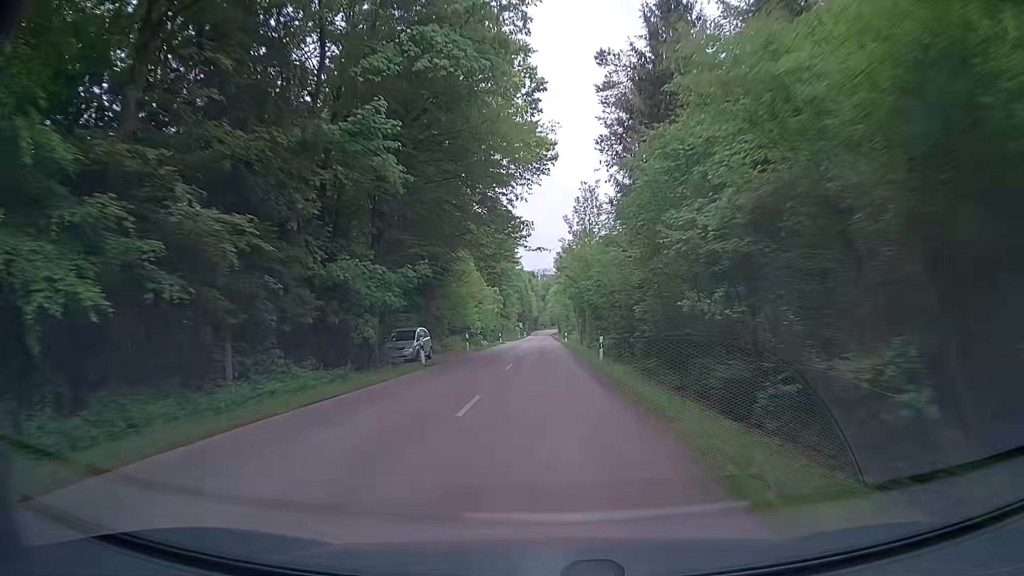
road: tertiary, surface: asphalt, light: Day
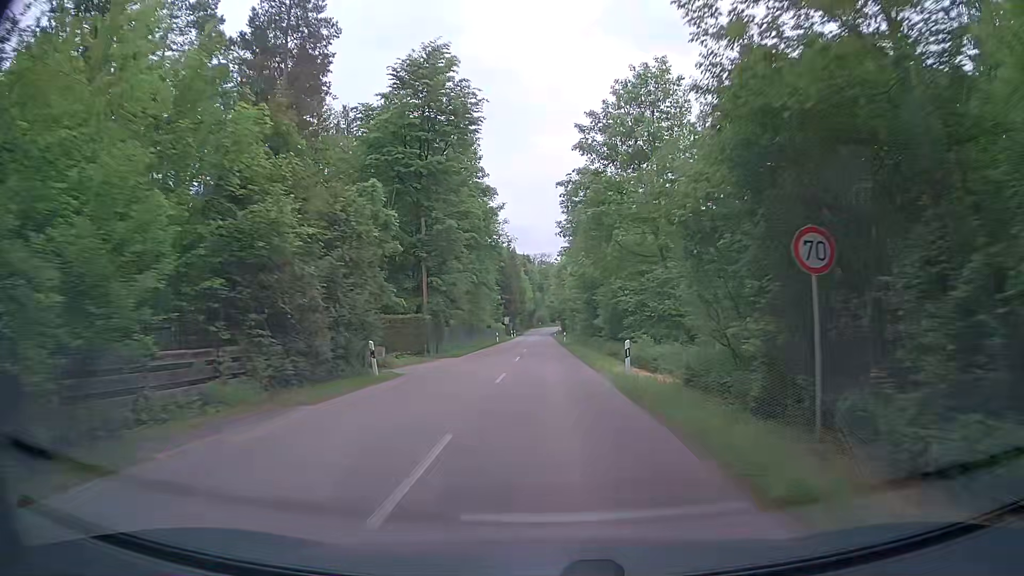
(+0.1, +53.0) m; 0°
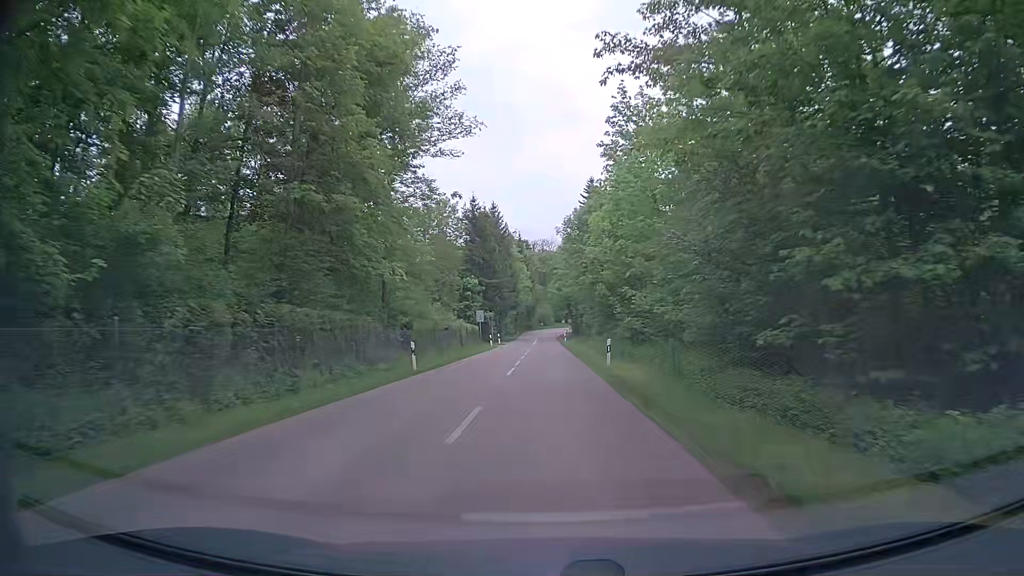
(+0.5, +44.7) m; +1°
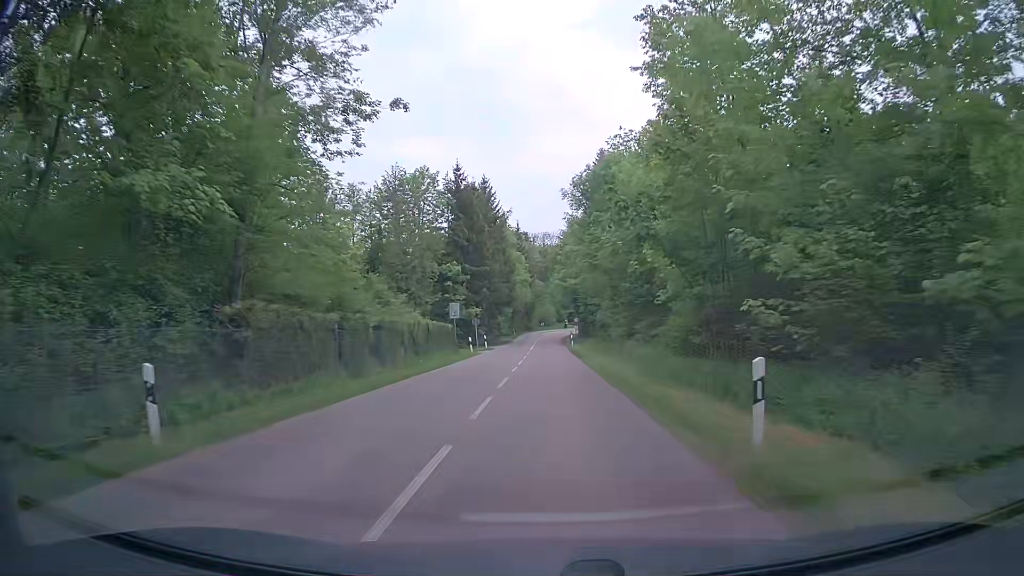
(-0.1, +16.6) m; 0°
(0, +10) (0, +20) (0, +30) (0, +40) (0, +50) (0, +60) (0, +70) (+1, +80) (+1, +90) (+1, +100) m
